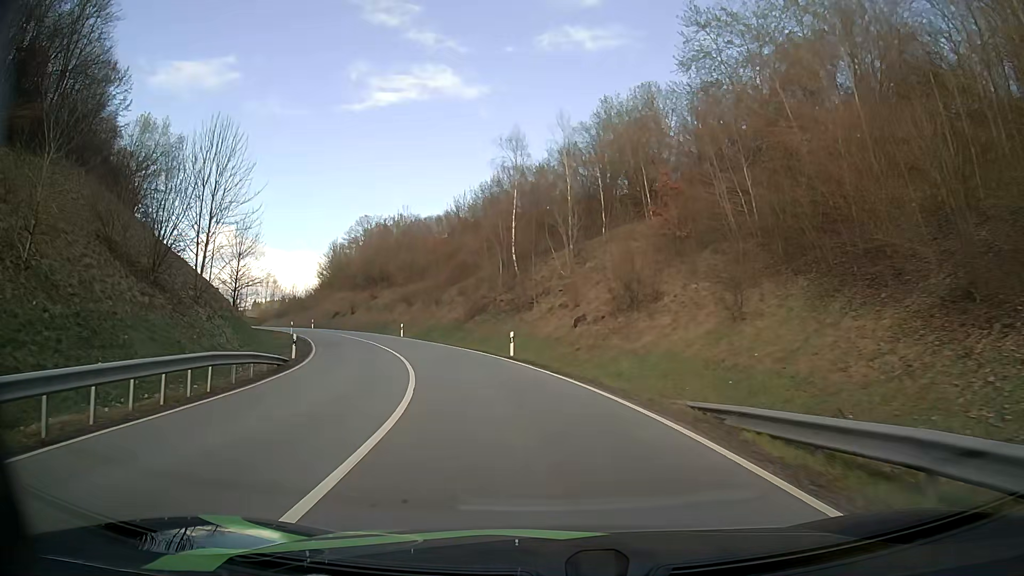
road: primary_link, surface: asphalt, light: Day
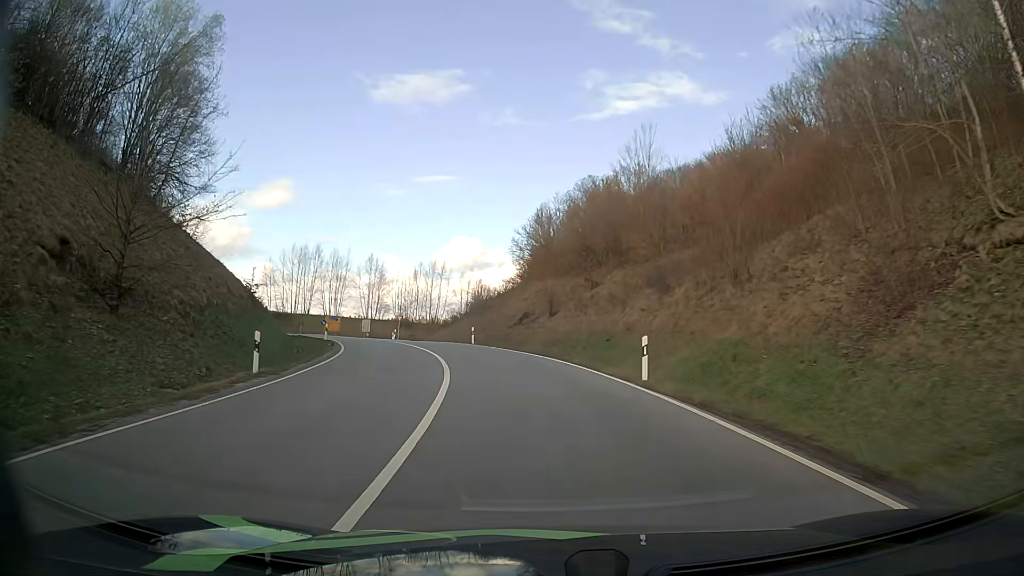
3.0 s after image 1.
(-7.3, +37.1) m; -21°
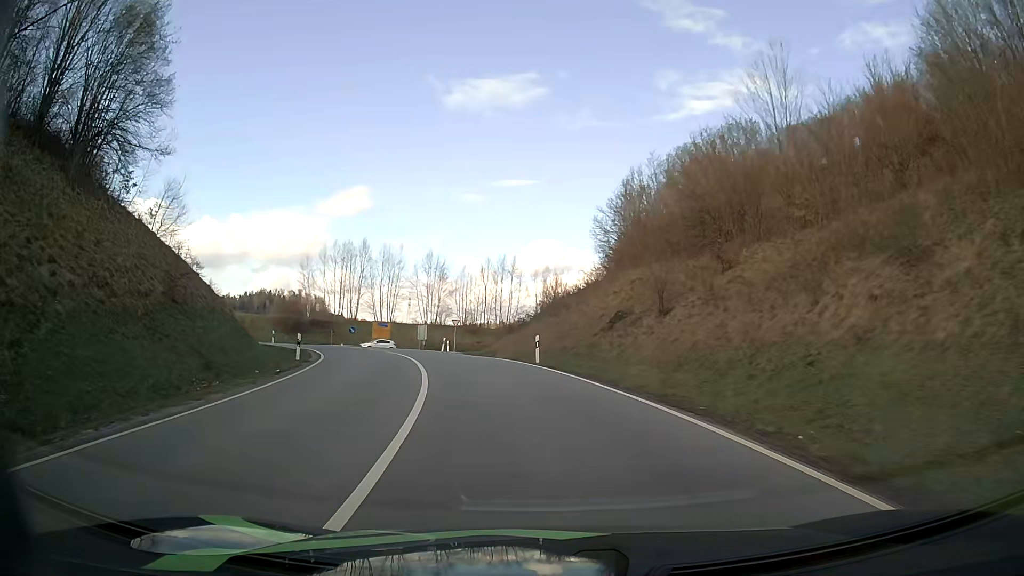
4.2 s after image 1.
(-0.8, +15.3) m; -7°
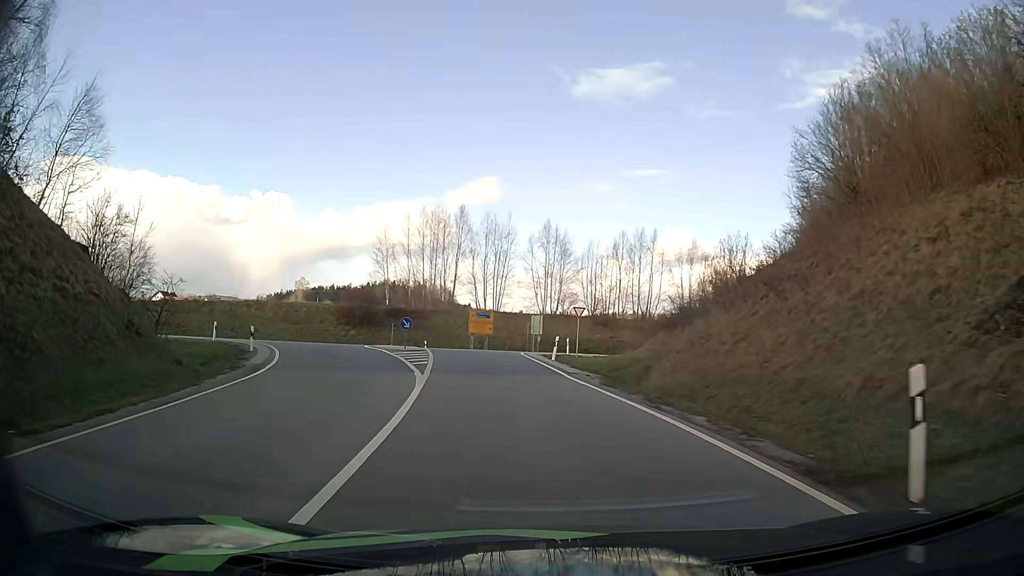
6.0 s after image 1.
(-2.0, +20.3) m; -11°
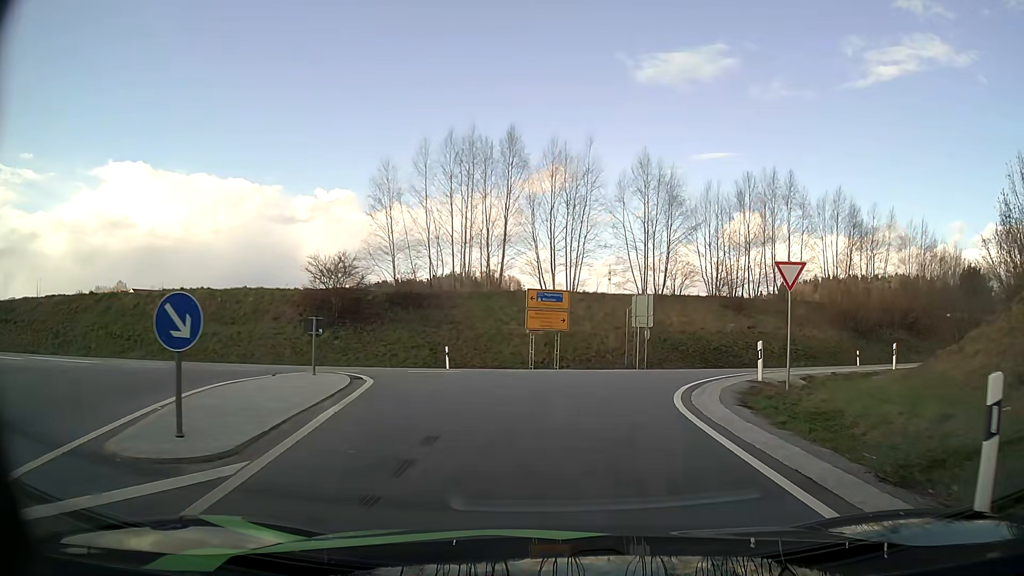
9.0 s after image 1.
(-2.2, +25.5) m; -6°
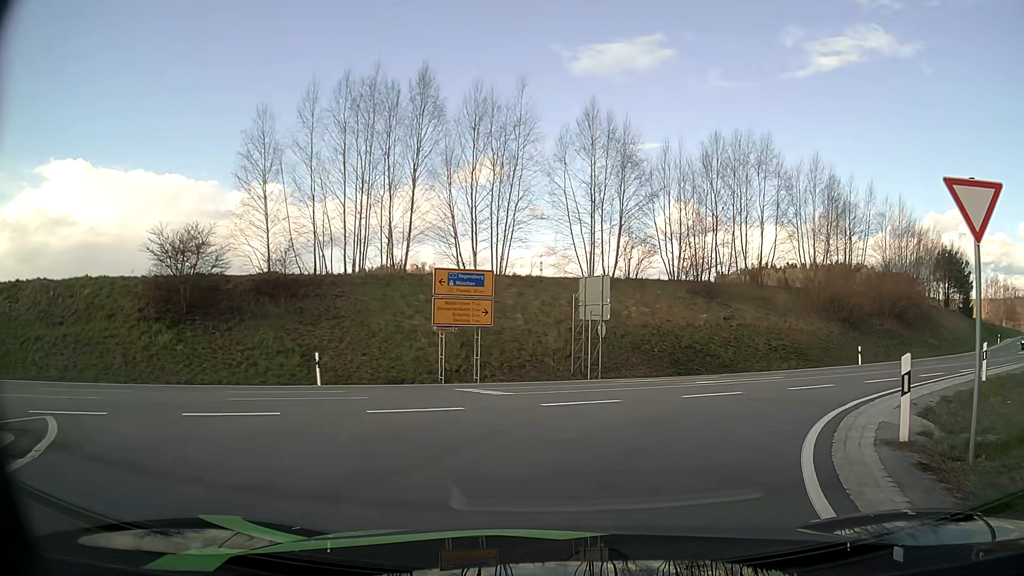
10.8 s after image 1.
(+0.4, +9.9) m; +6°
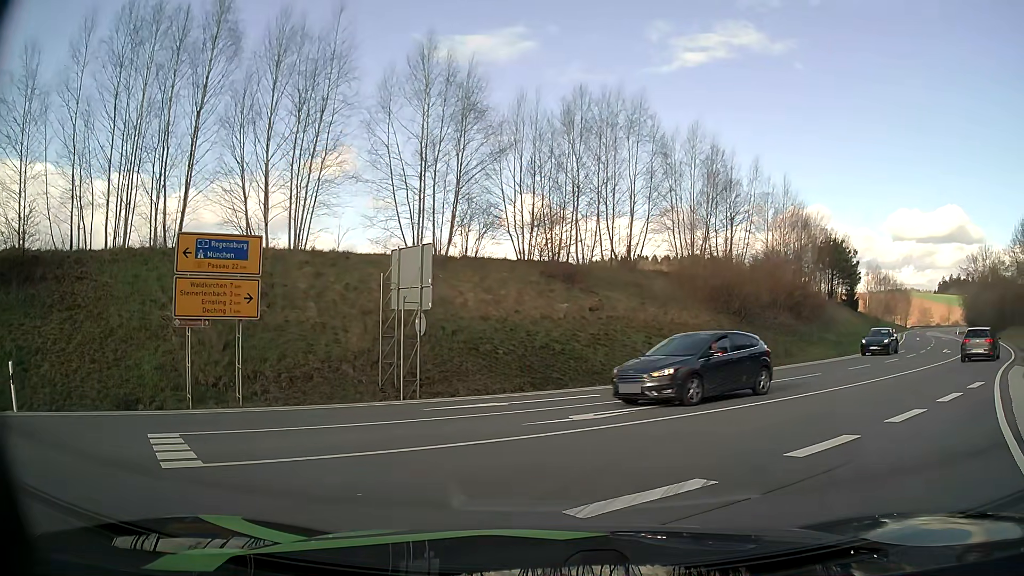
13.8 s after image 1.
(+0.9, +8.1) m; +11°
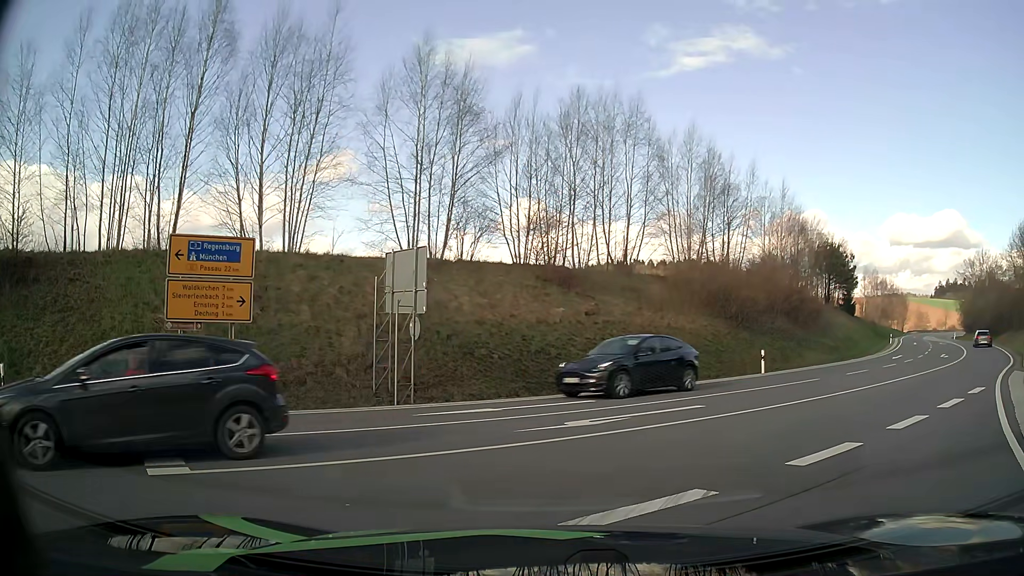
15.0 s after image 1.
(0.0, +0.3) m; 0°
(+3, +9) (+10, +17) (+17, +24) (+24, +31) (+30, +39) (+37, +46) (+43, +54) (+48, +63) (+53, +71) (+59, +80) m
